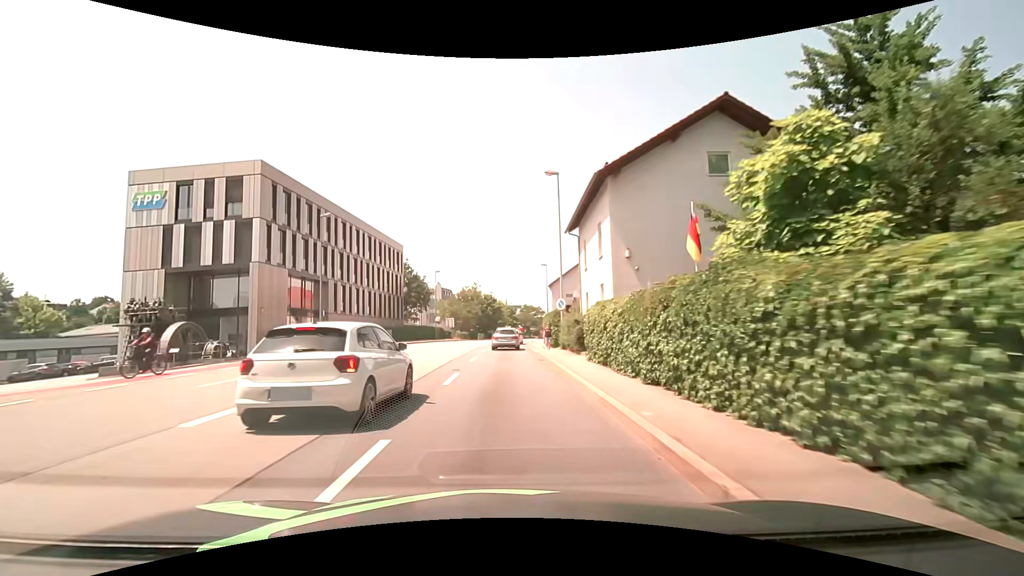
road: primary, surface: asphalt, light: Day
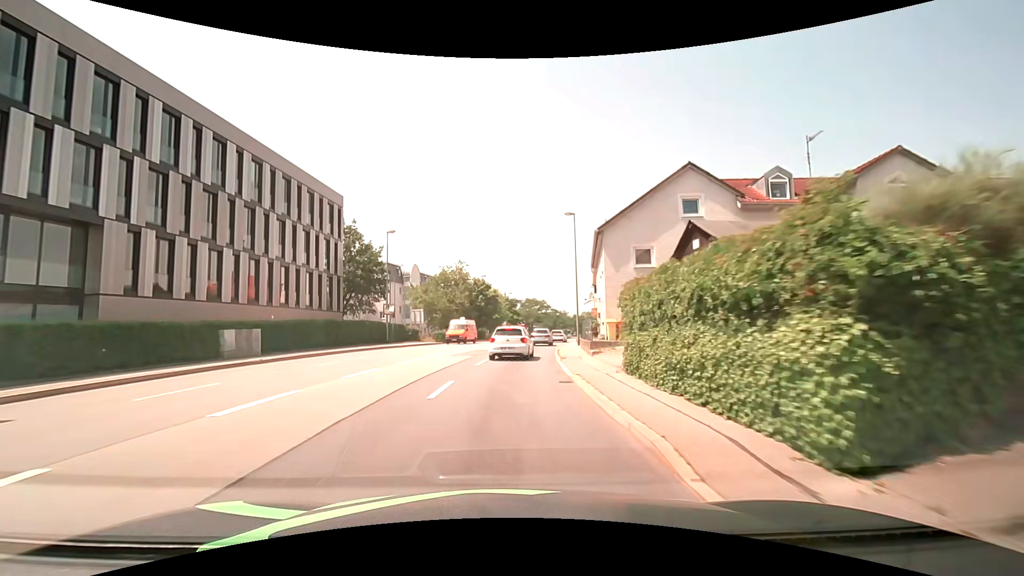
(0.0, +29.2) m; 0°
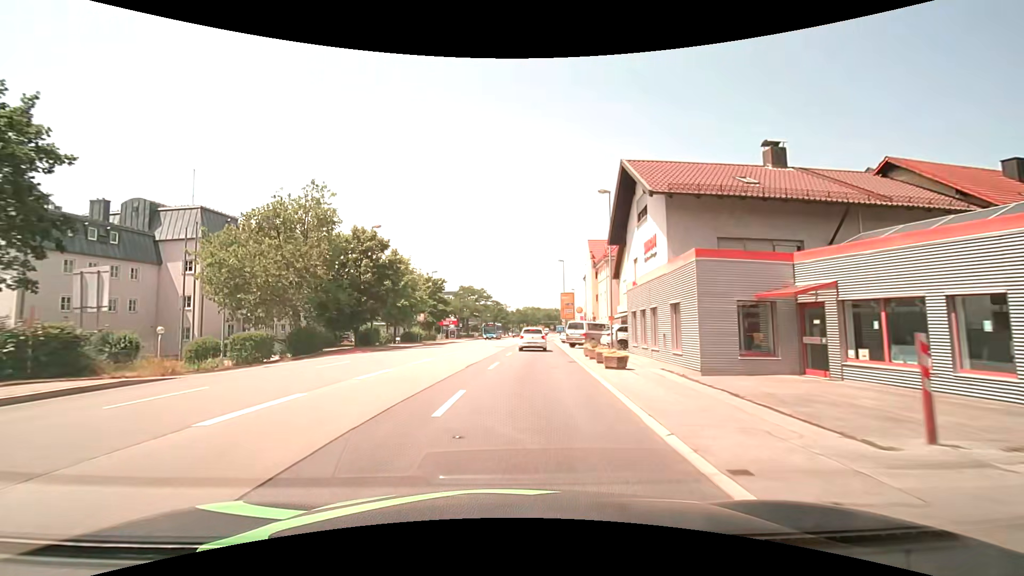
(+1.6, +36.2) m; +7°
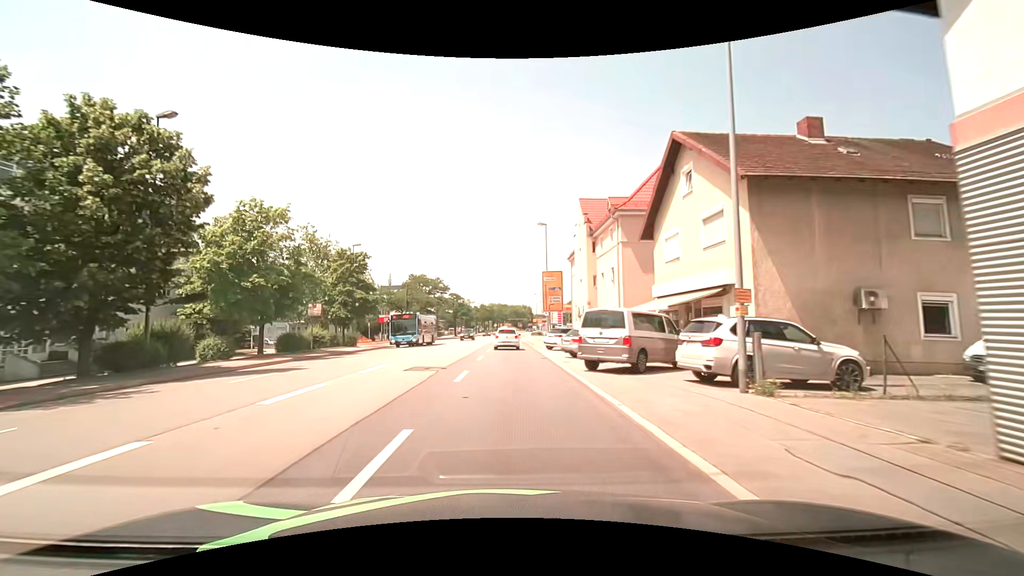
(+1.0, +21.8) m; +4°
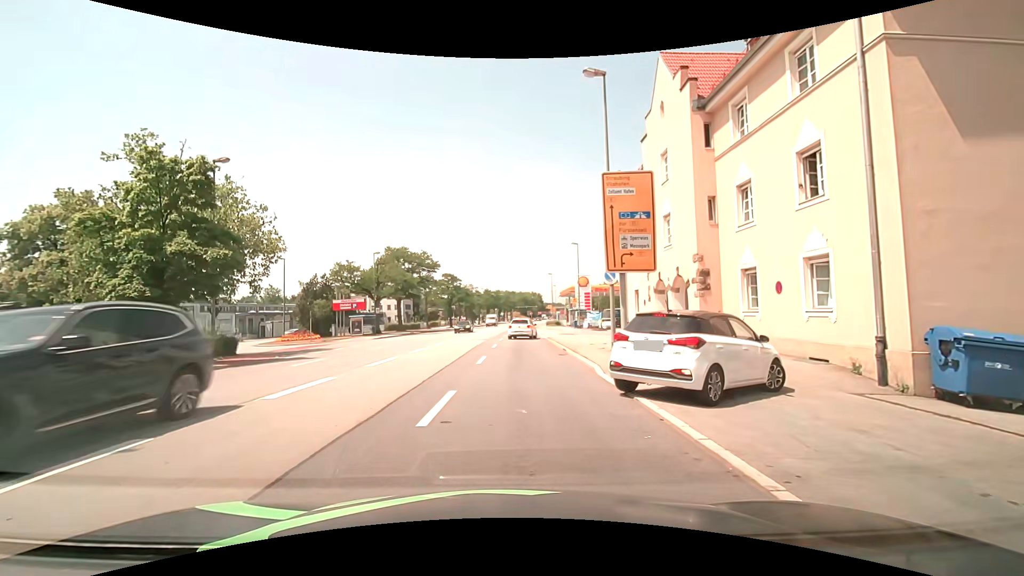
(0.0, +22.6) m; -1°
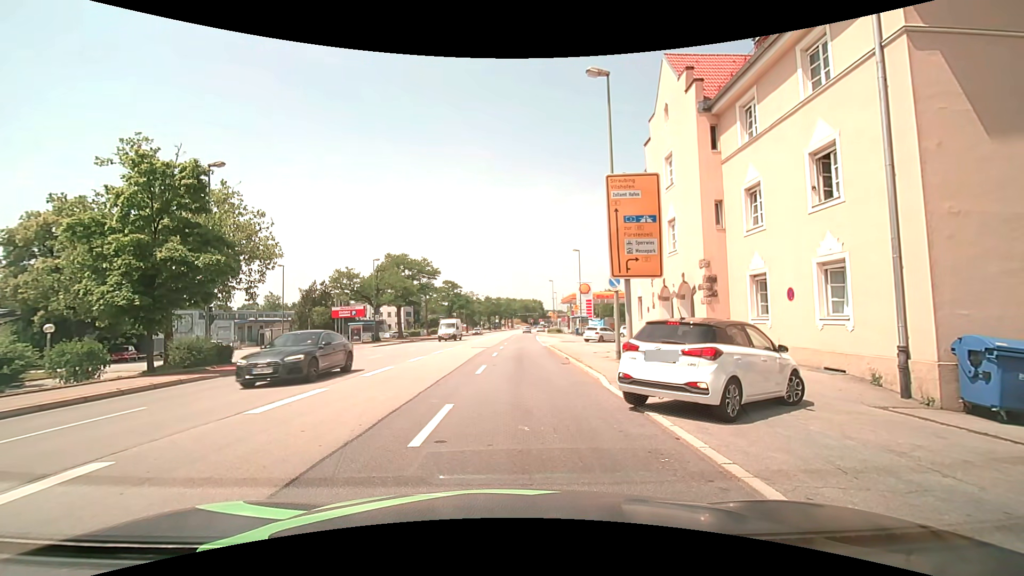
(0.0, +0.5) m; +1°
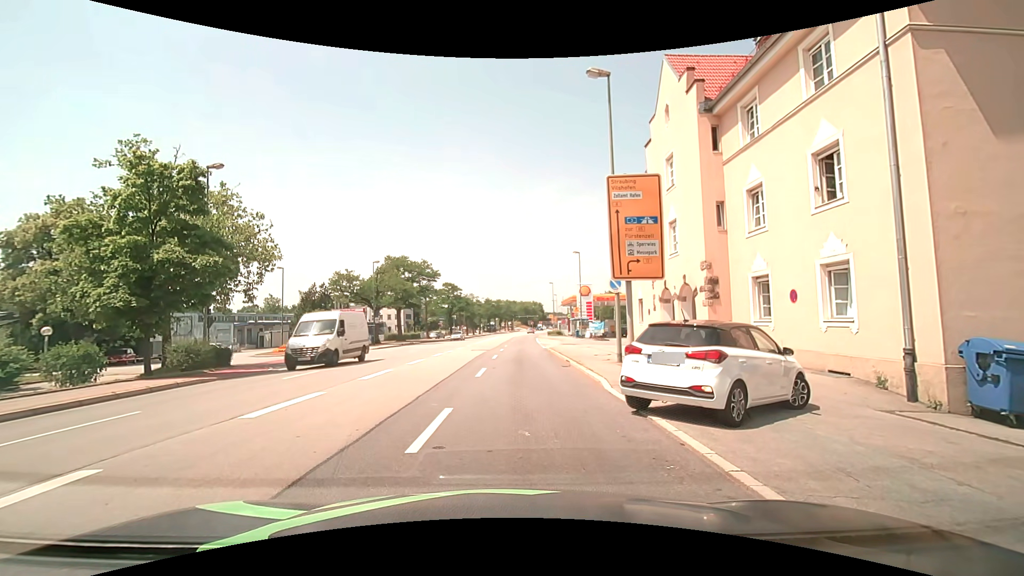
(0.0, +0.2) m; 0°
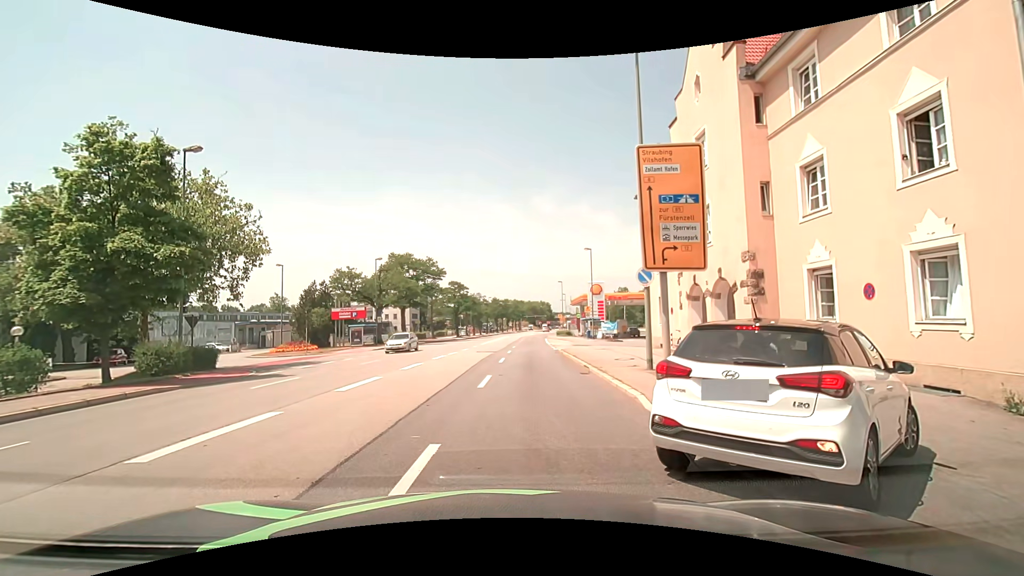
(-0.1, +2.7) m; 0°
(0, +10) (+1, +20) (+1, +30) (+1, +40) (+1, +50) (+1, +60) (+2, +70) (+2, +80) (+3, +90) (+4, +100) m
